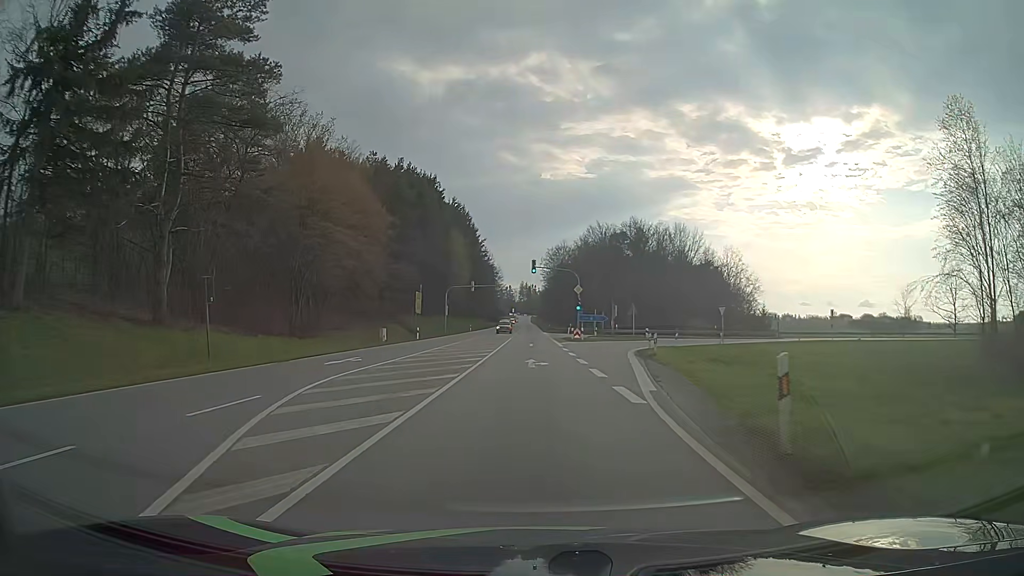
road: primary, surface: asphalt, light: Day
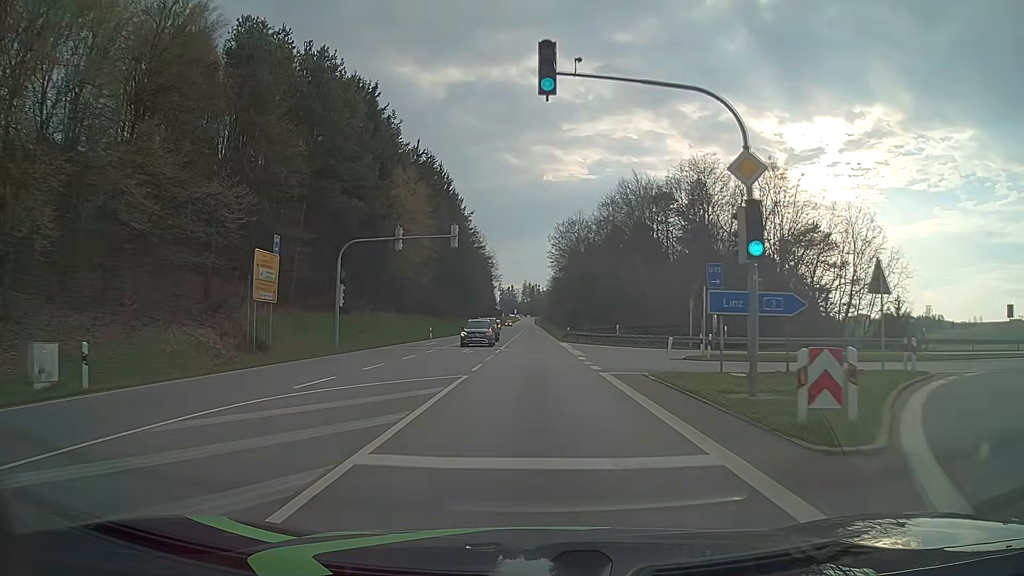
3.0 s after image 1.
(-0.1, +45.6) m; 0°
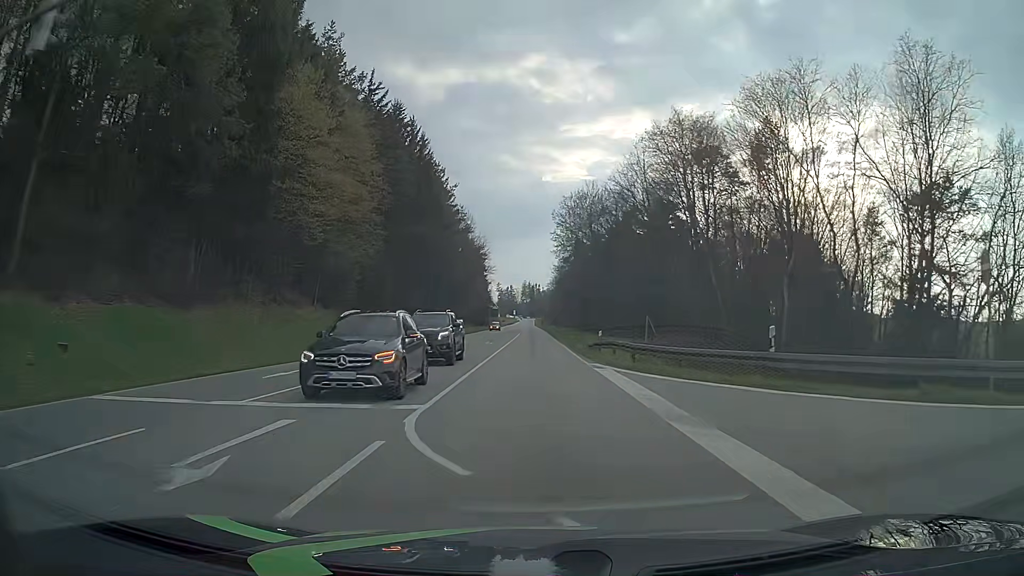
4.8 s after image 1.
(0.0, +27.3) m; 0°
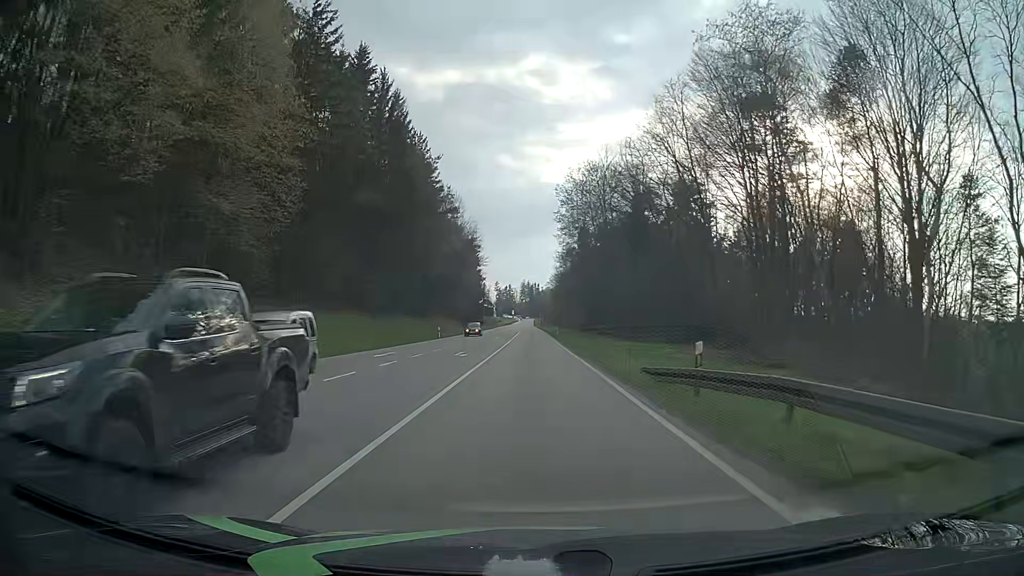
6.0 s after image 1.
(+0.1, +18.2) m; 0°
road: secondary
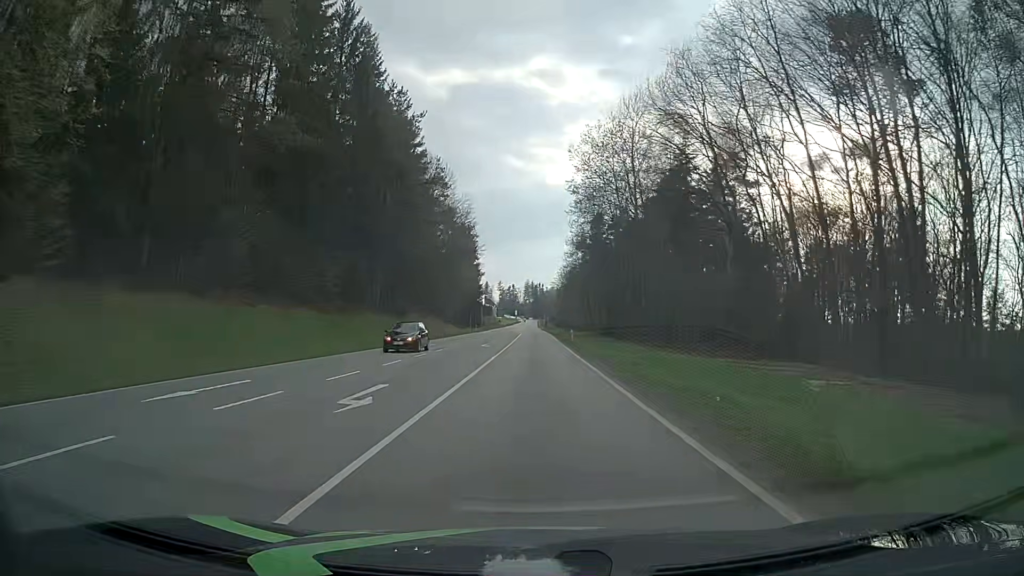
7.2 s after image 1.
(-0.1, +18.2) m; 0°
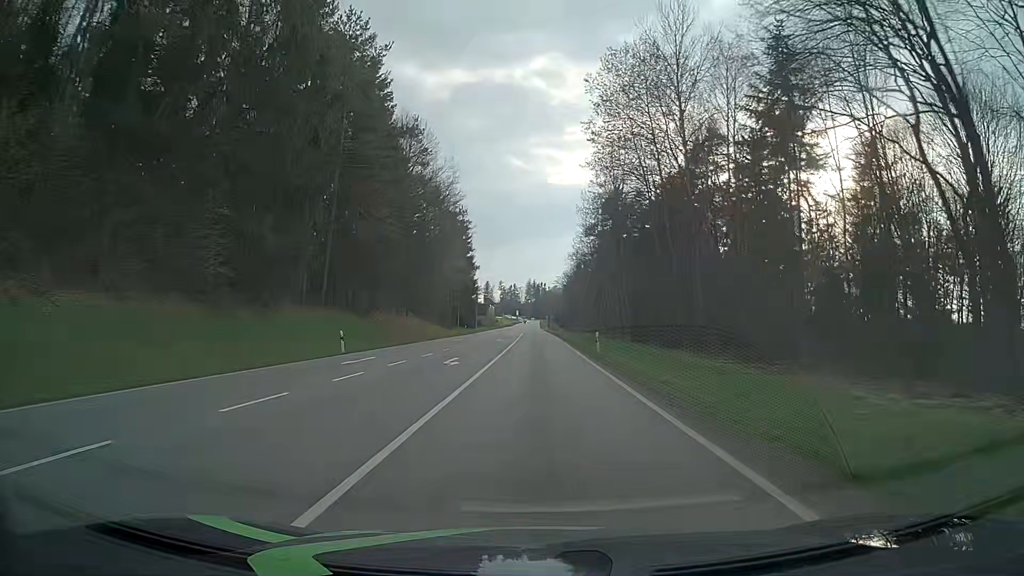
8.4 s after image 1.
(0.0, +18.2) m; 0°
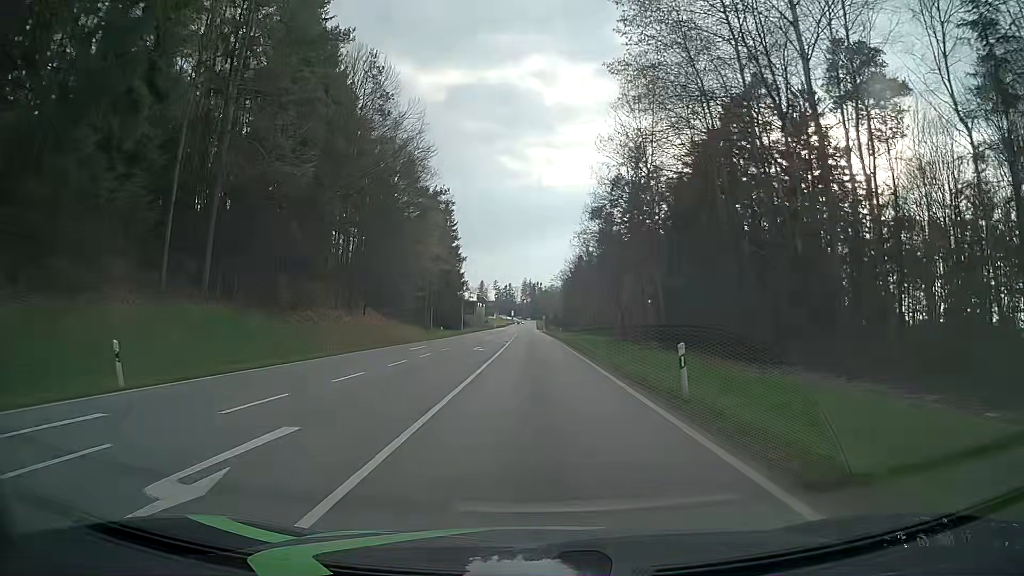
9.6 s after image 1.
(0.0, +18.2) m; 0°
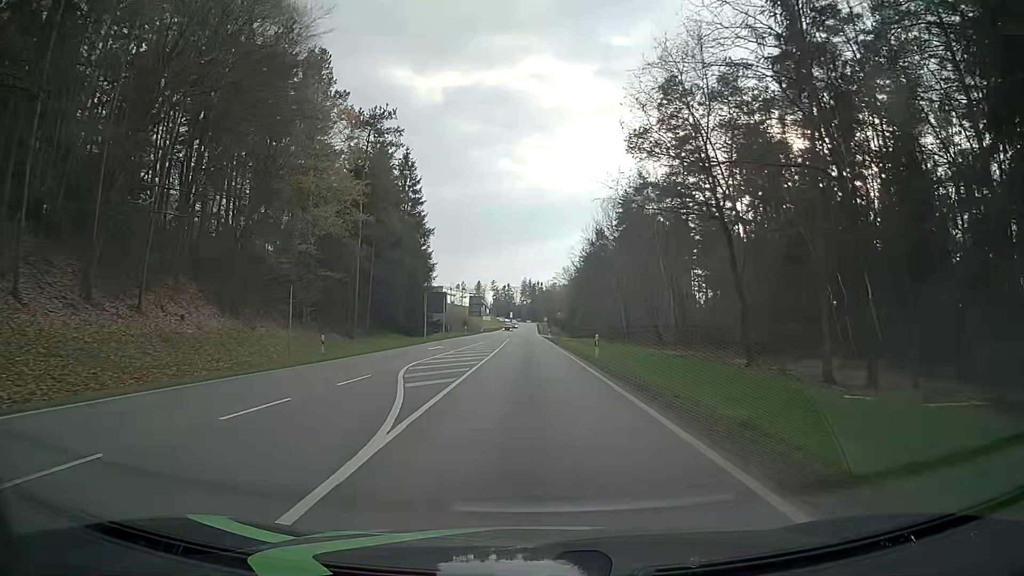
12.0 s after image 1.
(+0.5, +36.4) m; 0°
(0, +10) (0, +20) (0, +30) (0, +40) (0, +50) (0, +60) (0, +70) (0, +80) (-1, +90) (-1, +100) m
